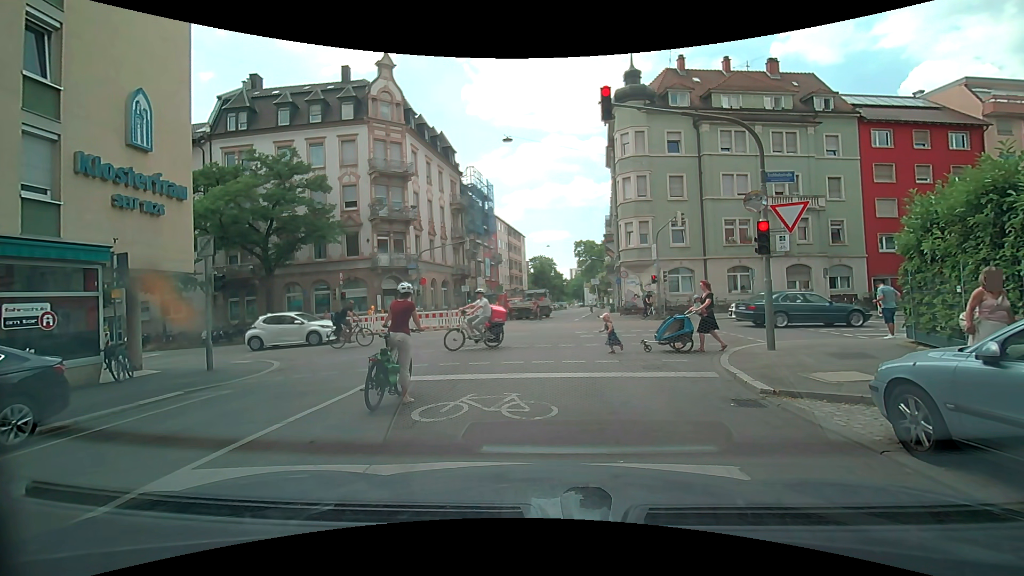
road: residential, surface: asphalt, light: Day
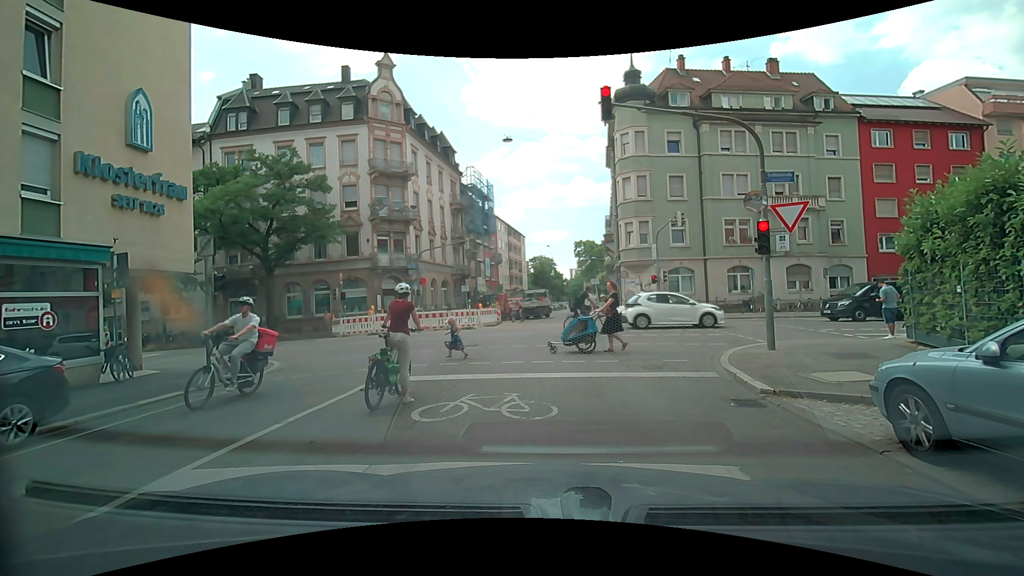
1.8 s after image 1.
(0.0, 0.0) m; 0°
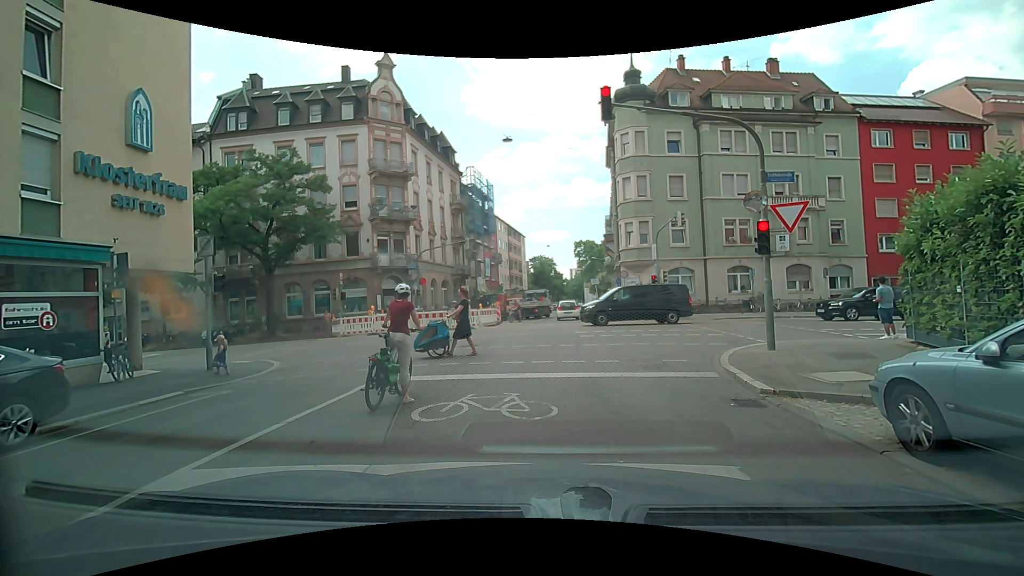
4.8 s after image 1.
(0.0, 0.0) m; 0°
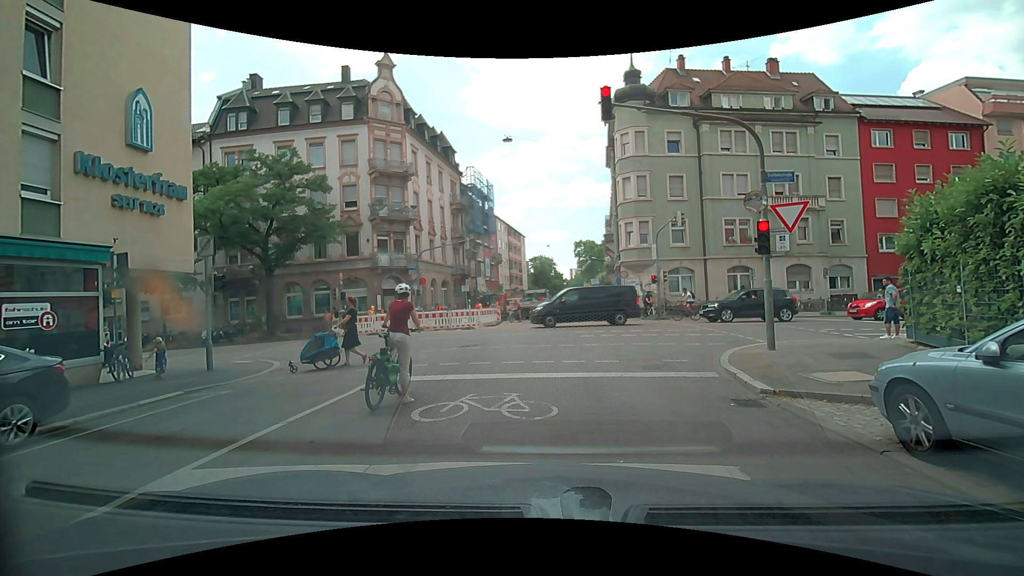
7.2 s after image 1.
(0.0, 0.0) m; 0°
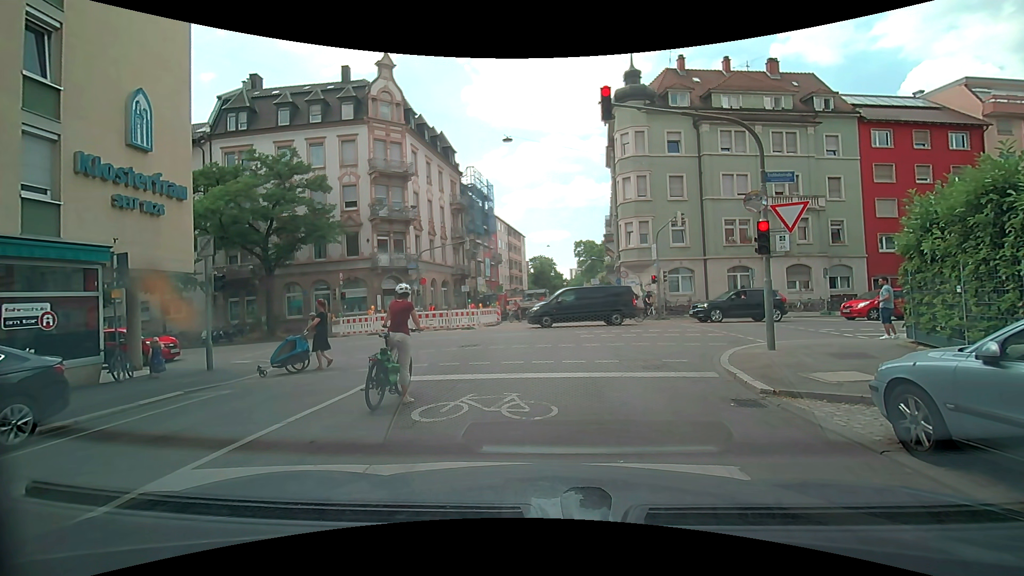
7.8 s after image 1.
(0.0, 0.0) m; 0°
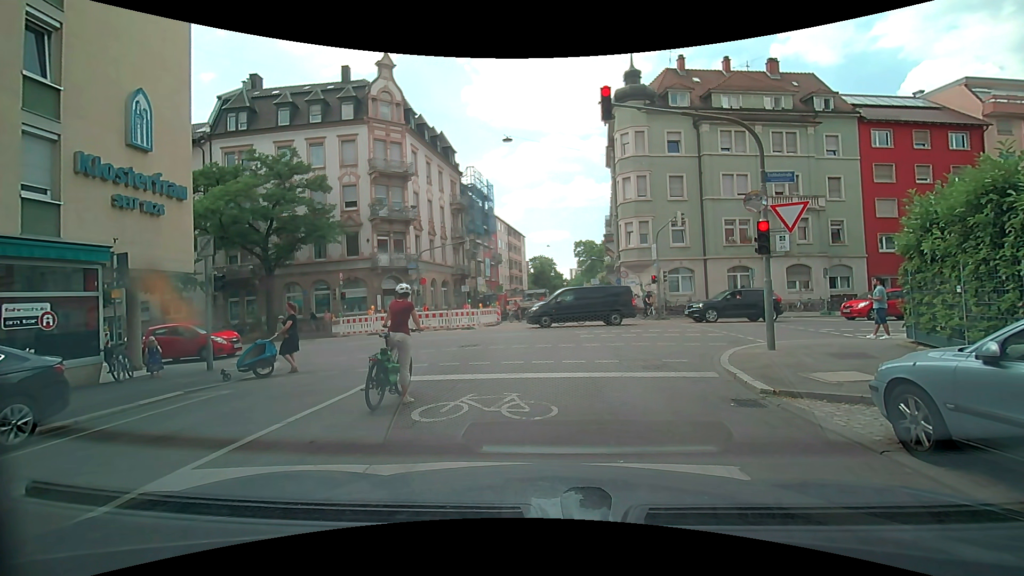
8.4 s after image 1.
(0.0, 0.0) m; 0°
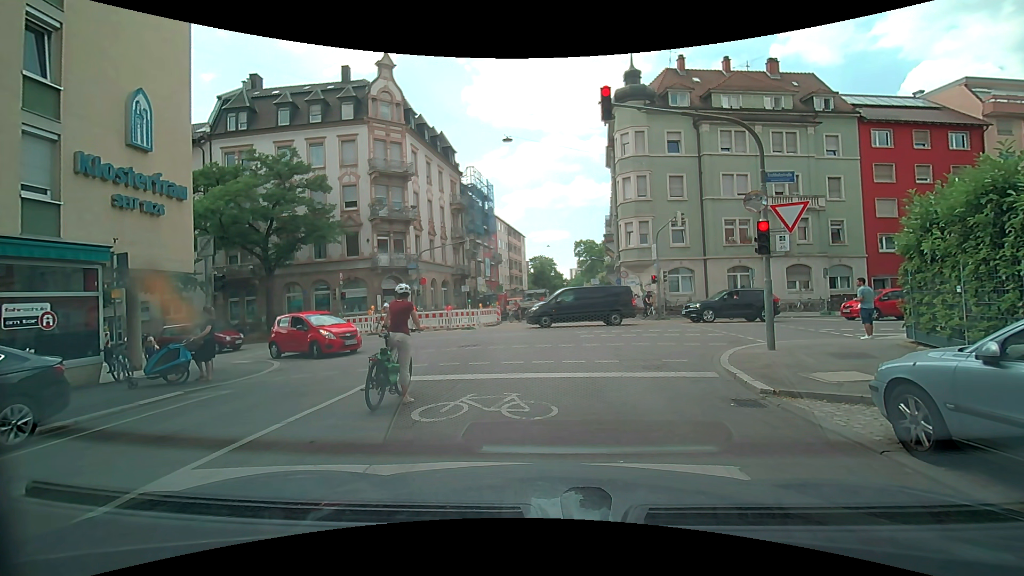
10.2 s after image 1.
(0.0, 0.0) m; 0°
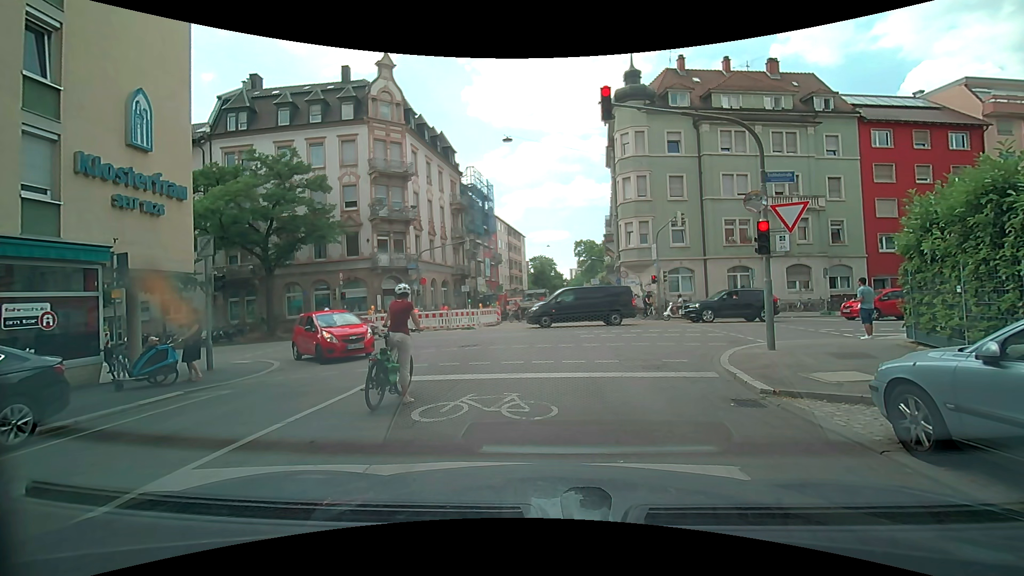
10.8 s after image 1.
(0.0, 0.0) m; 0°
